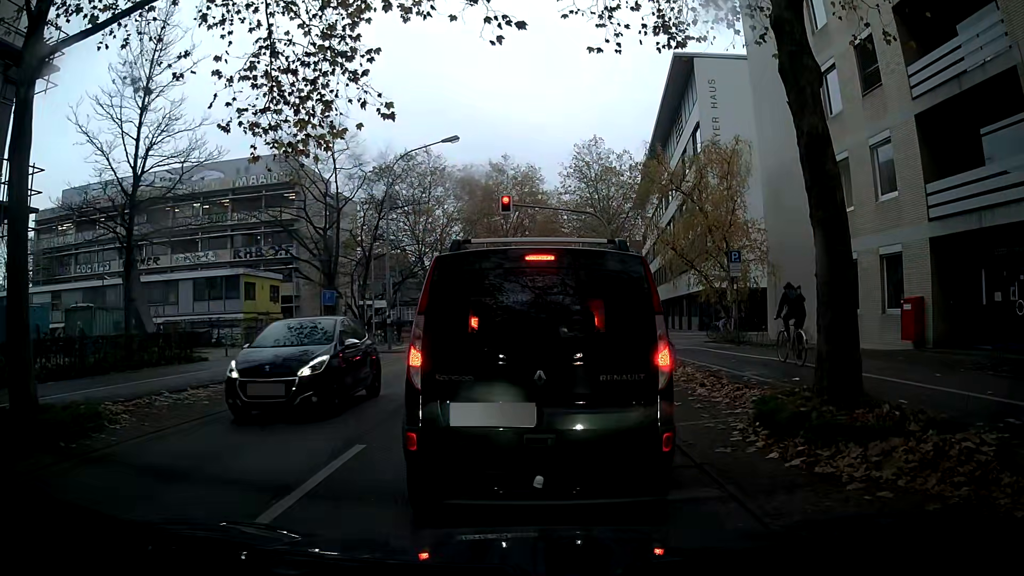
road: secondary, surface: asphalt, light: Day
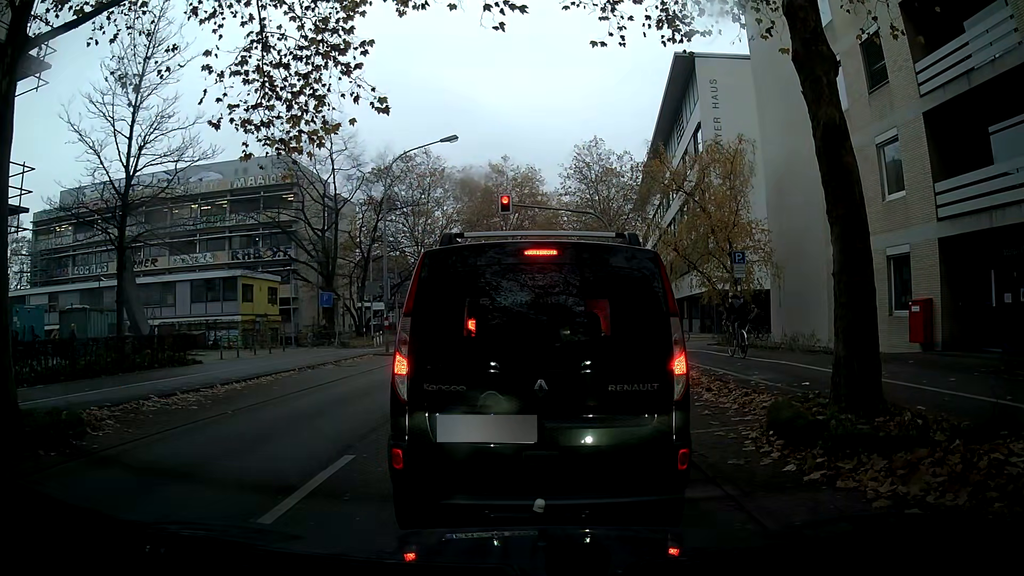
(0.0, +0.5) m; 0°
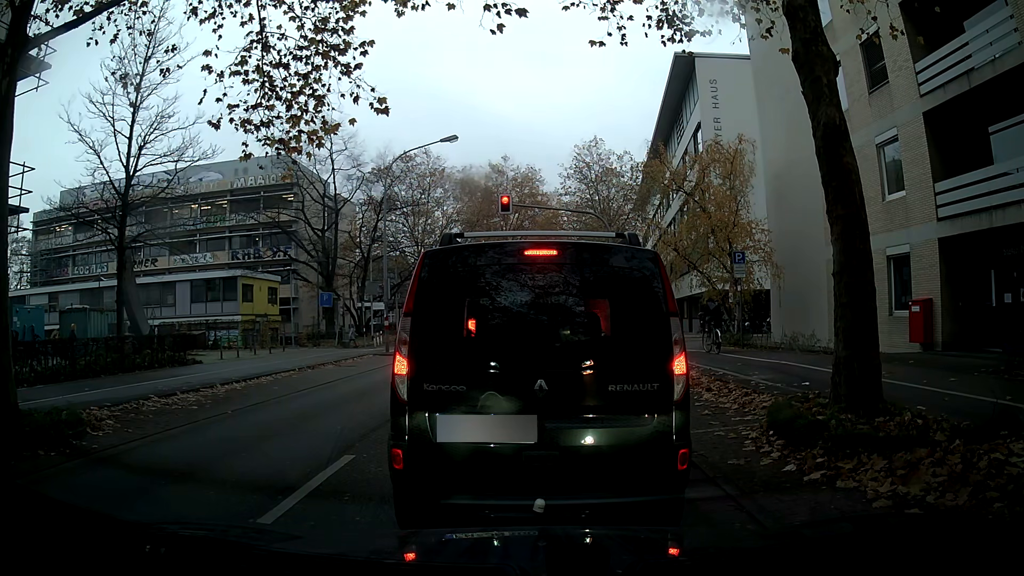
(0.0, 0.0) m; 0°
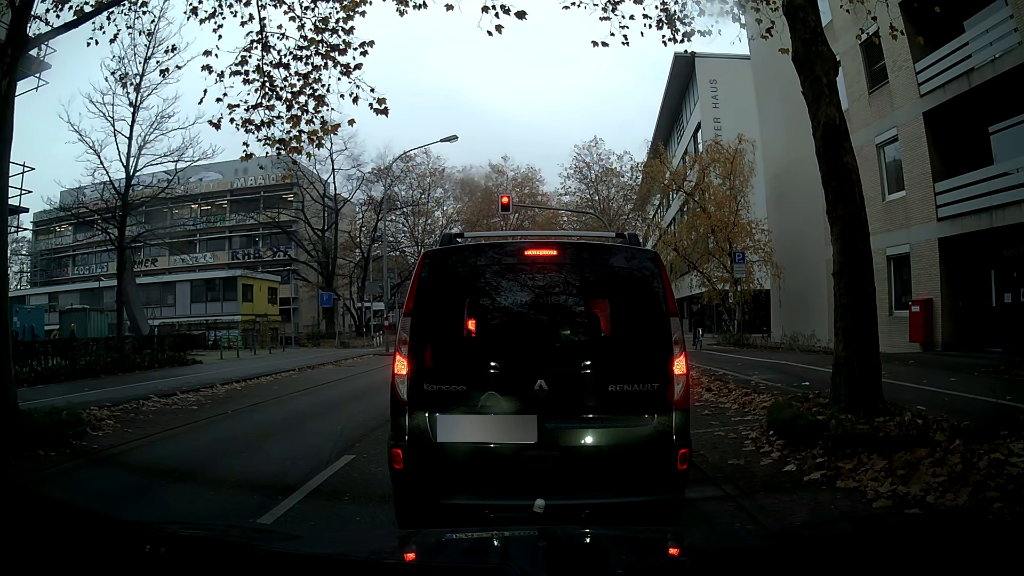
(0.0, 0.0) m; 0°
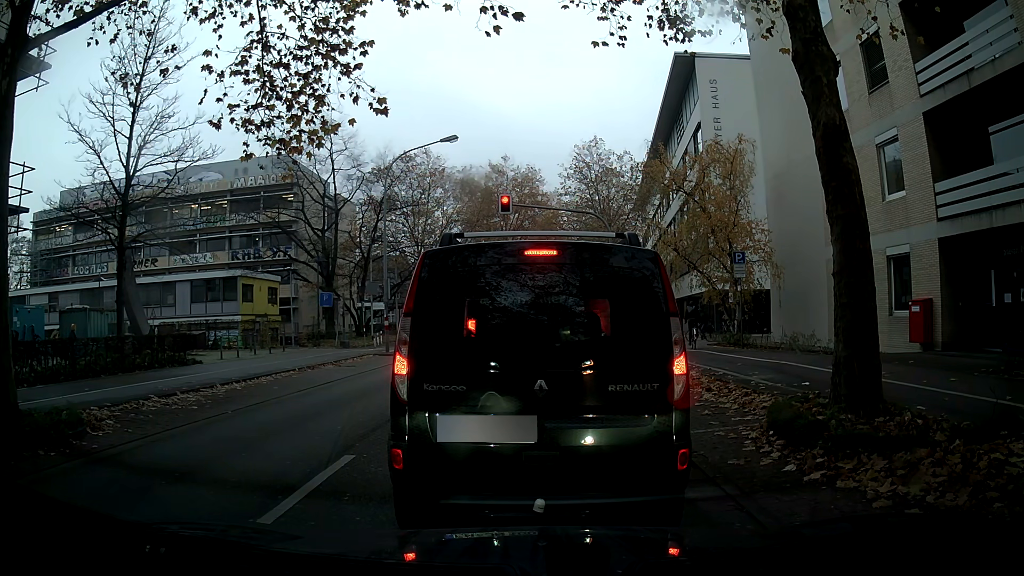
(0.0, 0.0) m; 0°
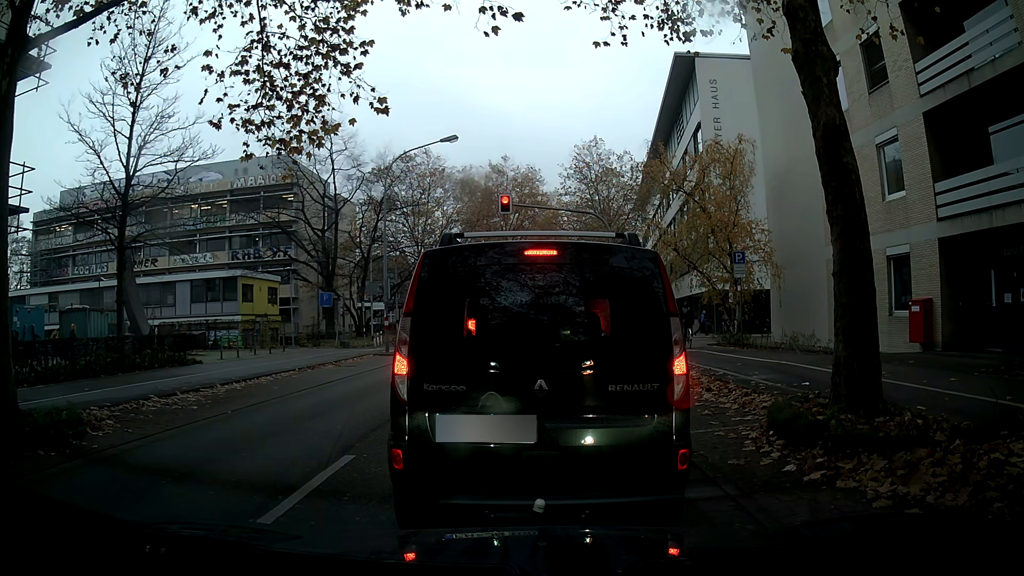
(0.0, 0.0) m; 0°
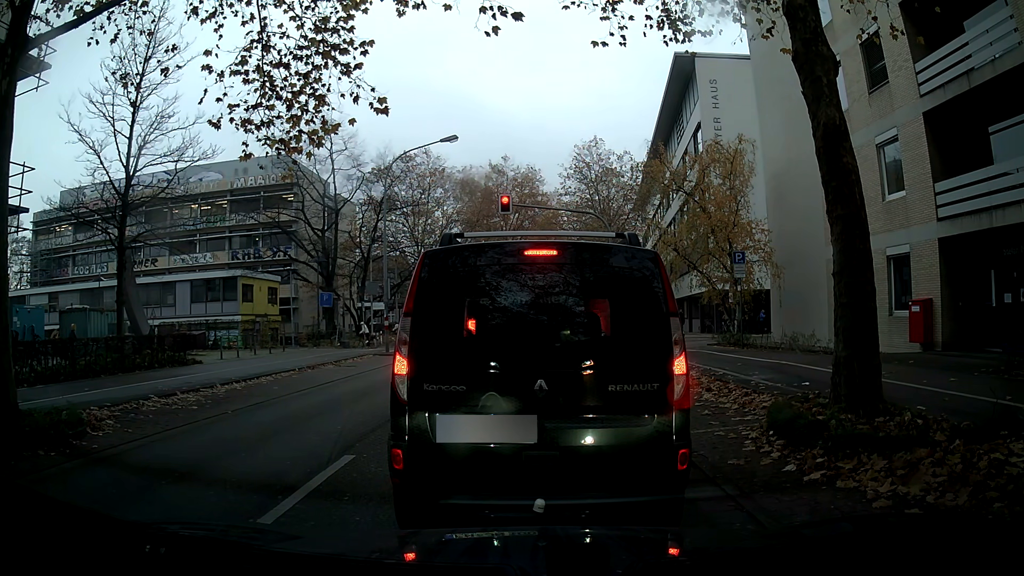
(0.0, 0.0) m; 0°
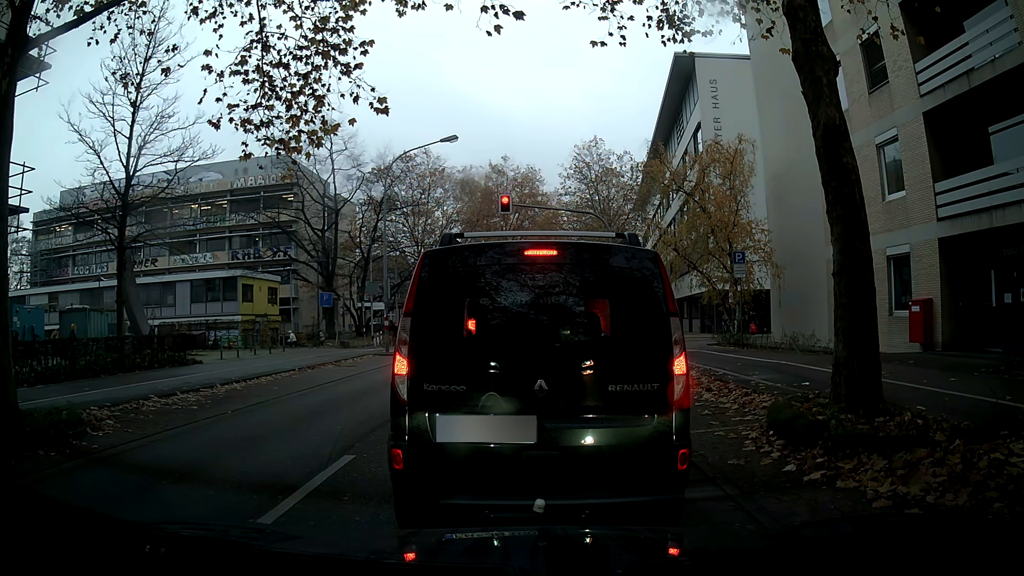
(0.0, 0.0) m; 0°
(0, +10) (+1, +20) (+3, +30) (+12, +33) (+22, +33) (+32, +33) (+42, +33) (+52, +32) (+62, +31) (+72, +31) m
